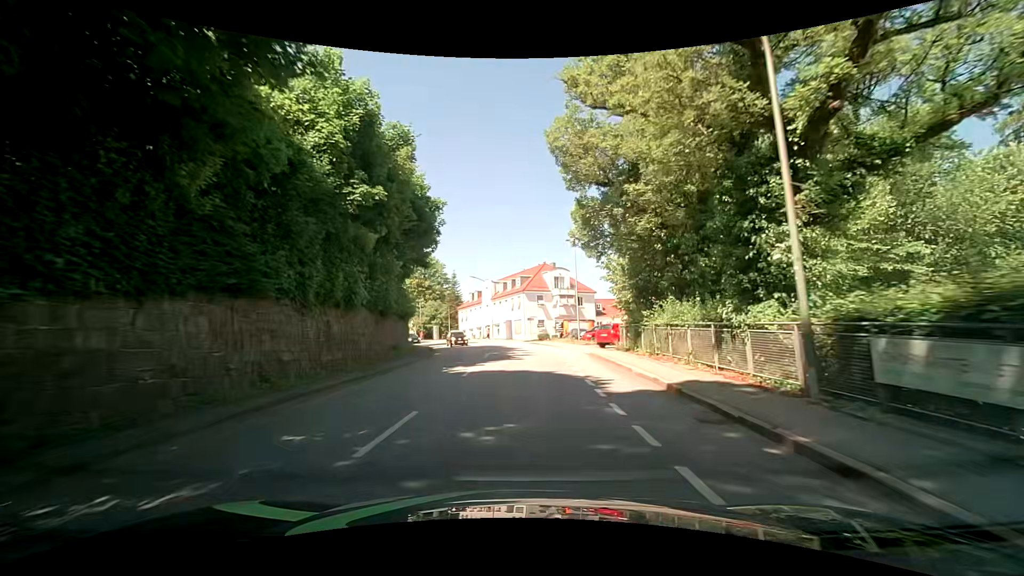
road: tertiary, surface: asphalt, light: Day
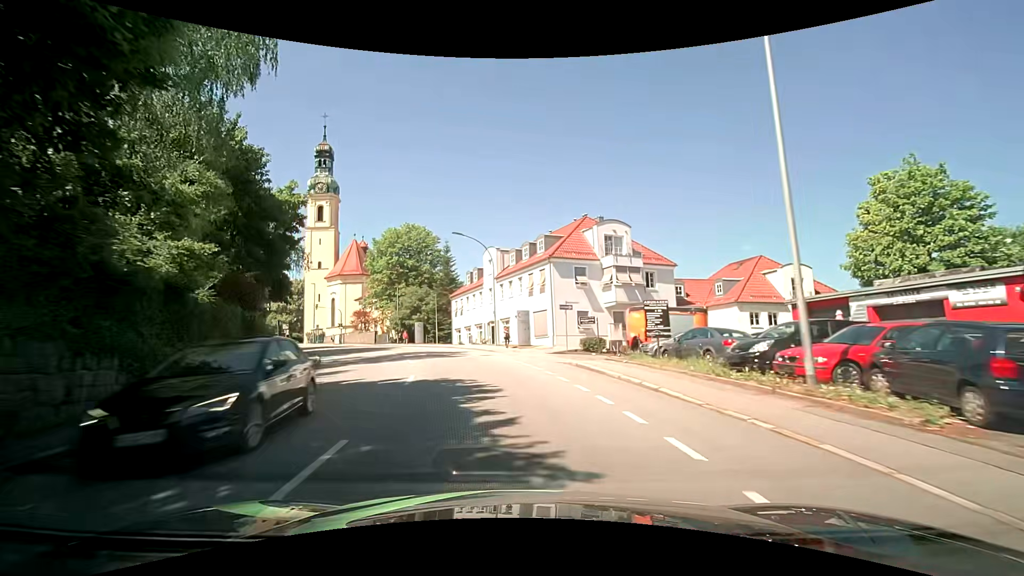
(+0.3, +30.6) m; -2°
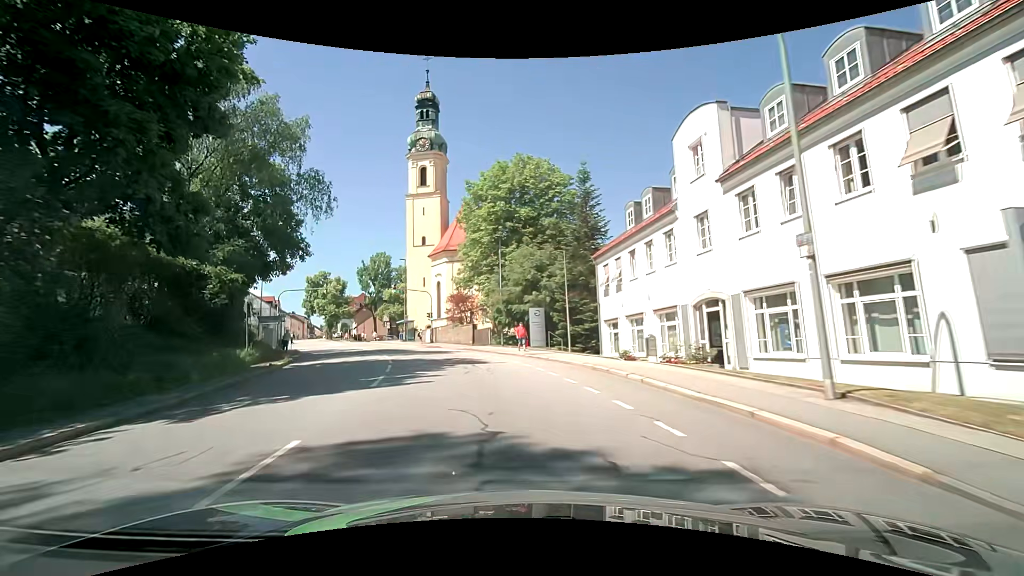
(-3.7, +29.0) m; -16°
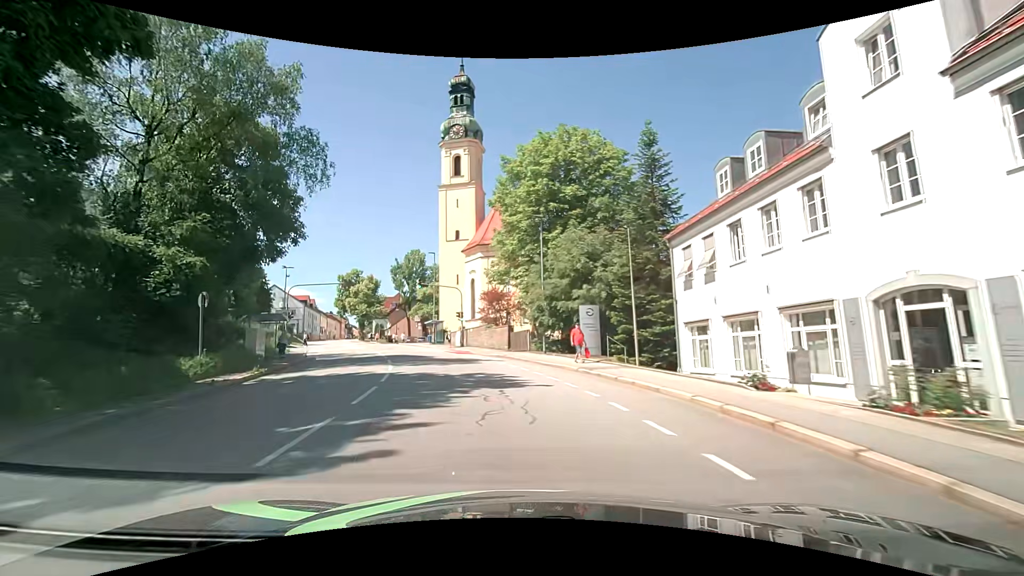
(-0.2, +7.2) m; -4°
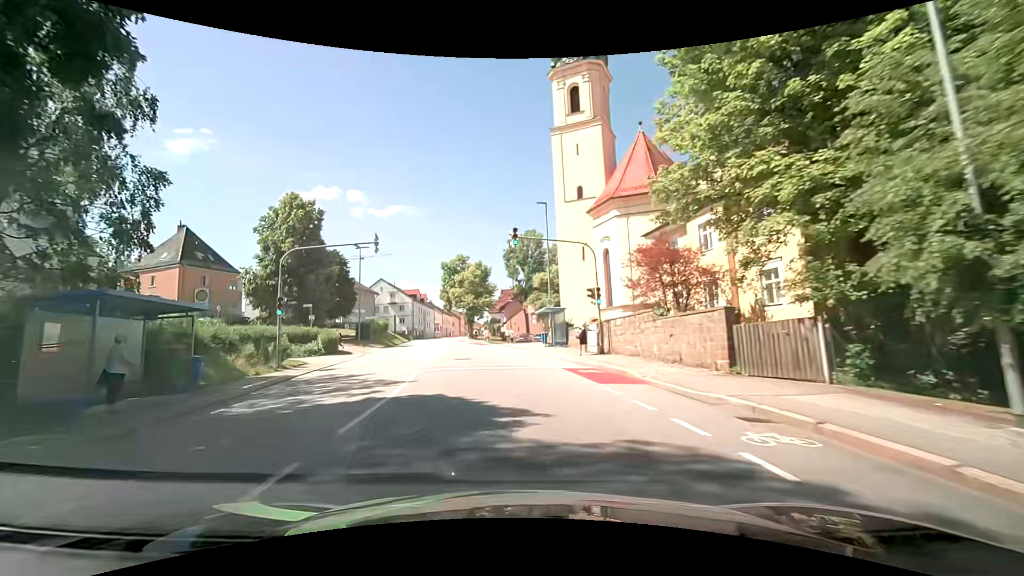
(-2.6, +21.2) m; -14°
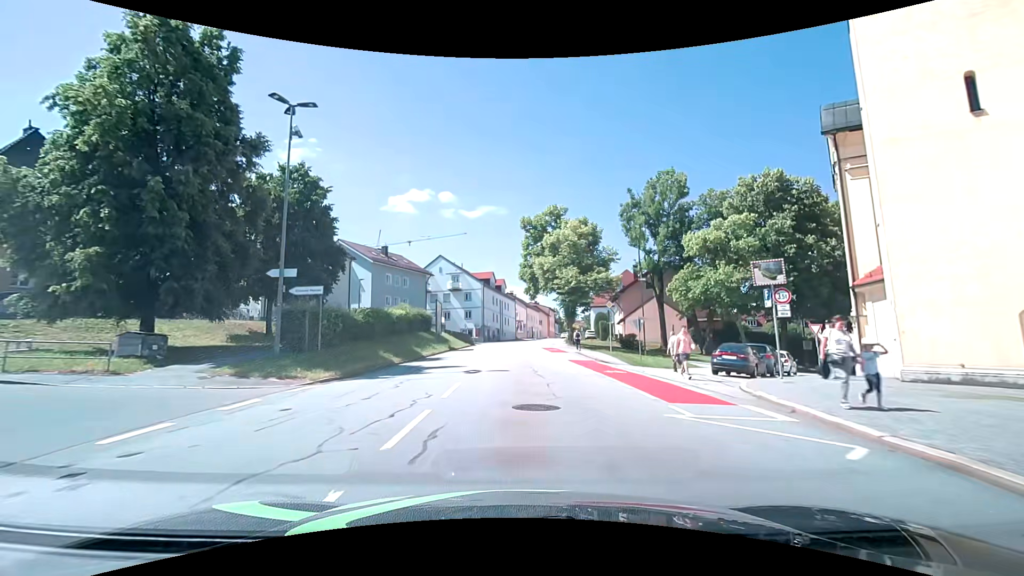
(-5.0, +35.6) m; -11°
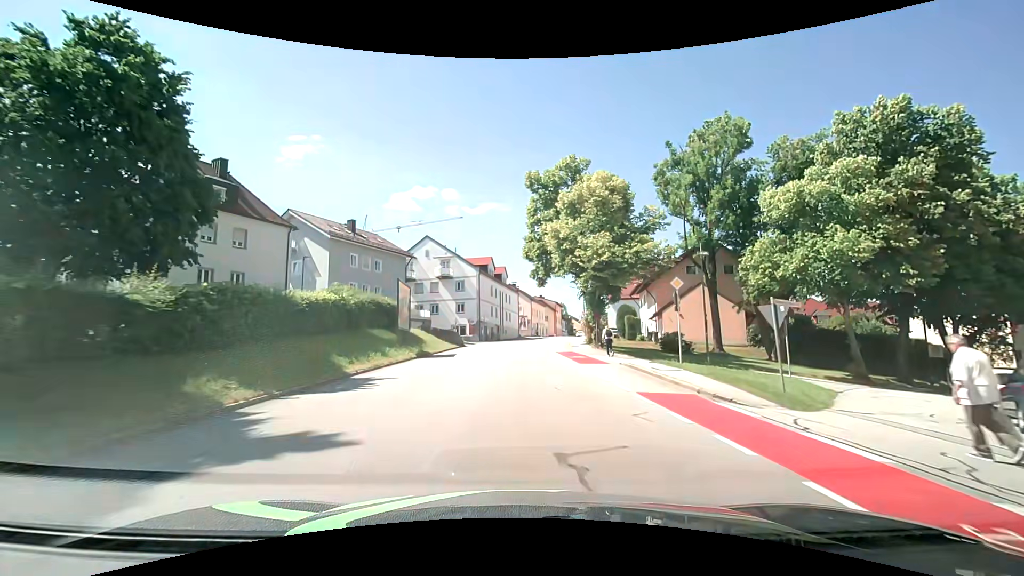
(0.0, +14.6) m; -1°
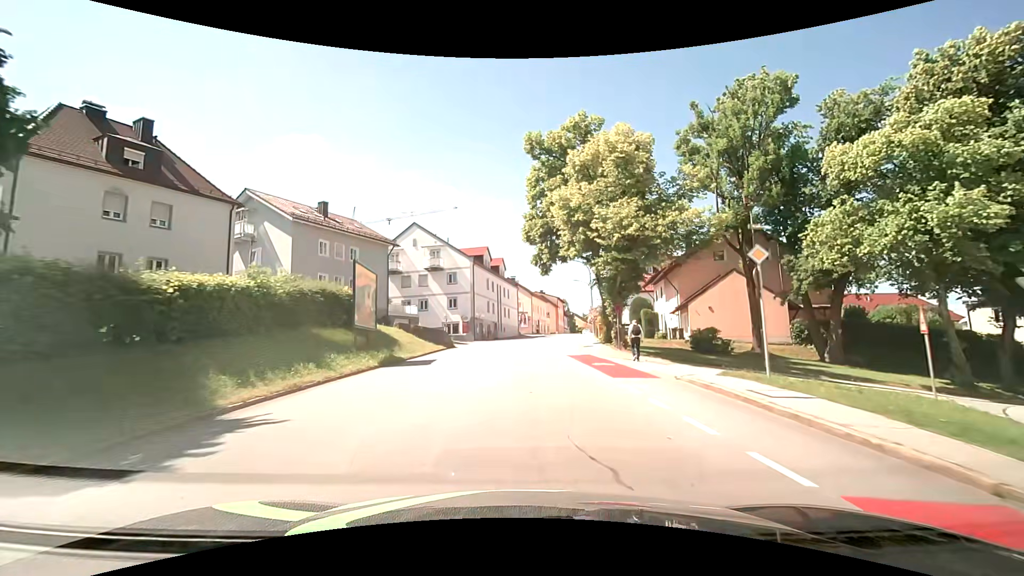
(0.0, +7.3) m; +1°
(0, +10) (0, +20) (+1, +30) (+1, +40) (+2, +50) (+3, +60) (+5, +70) (+7, +80) (+8, +89) (+10, +99) m
